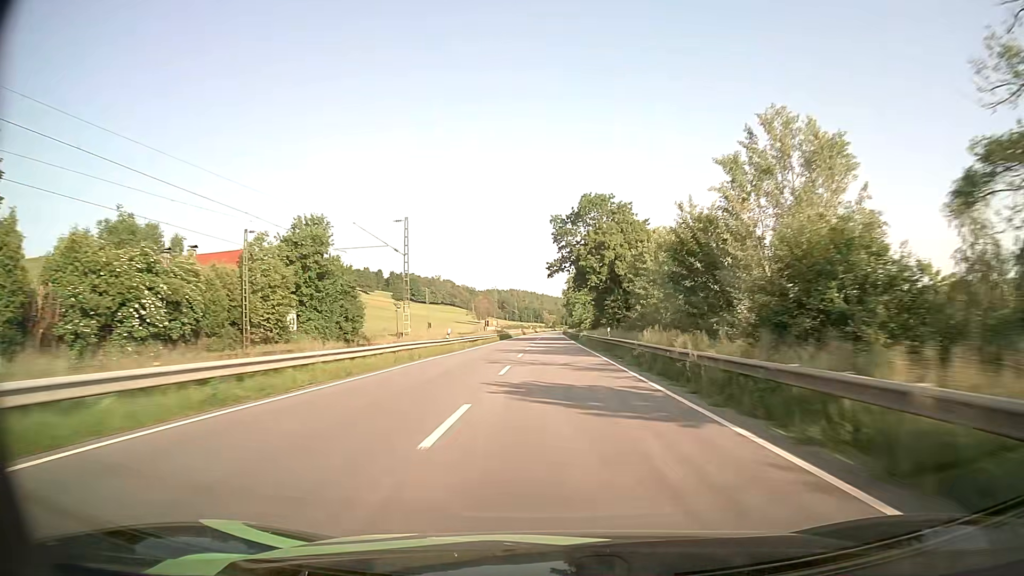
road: primary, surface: asphalt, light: Day
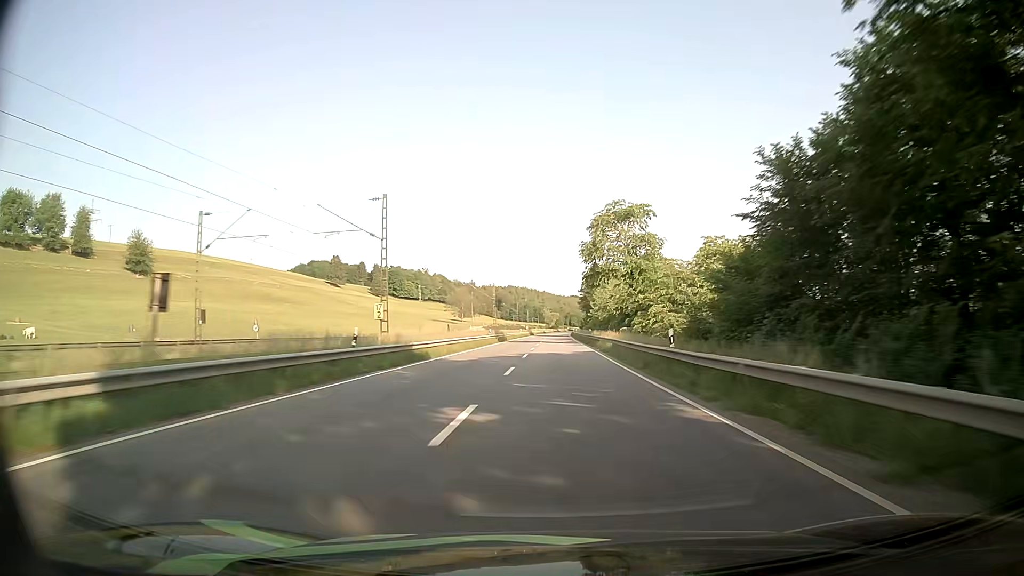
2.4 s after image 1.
(-0.2, +72.6) m; 0°
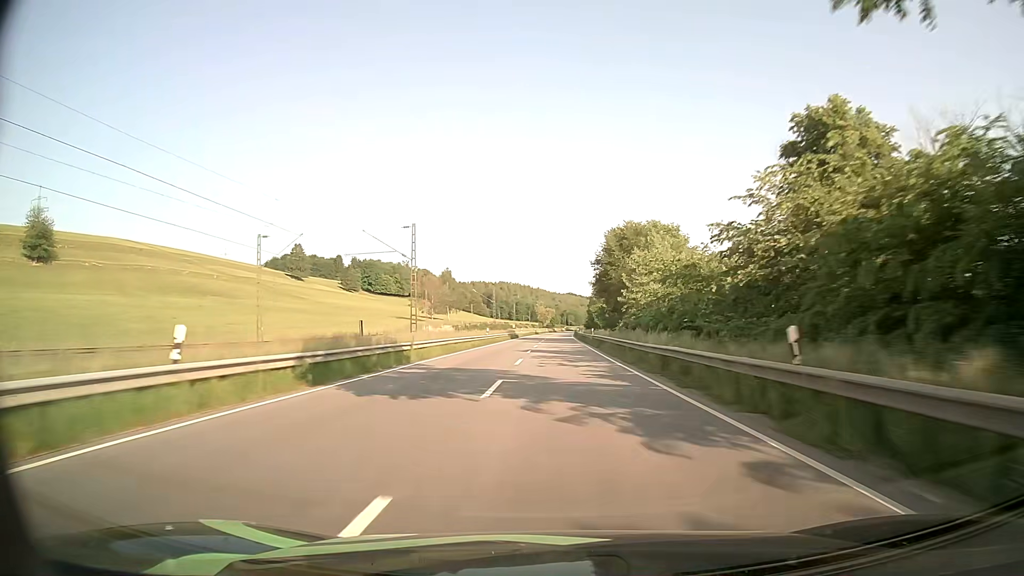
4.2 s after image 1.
(+0.3, +55.0) m; 0°
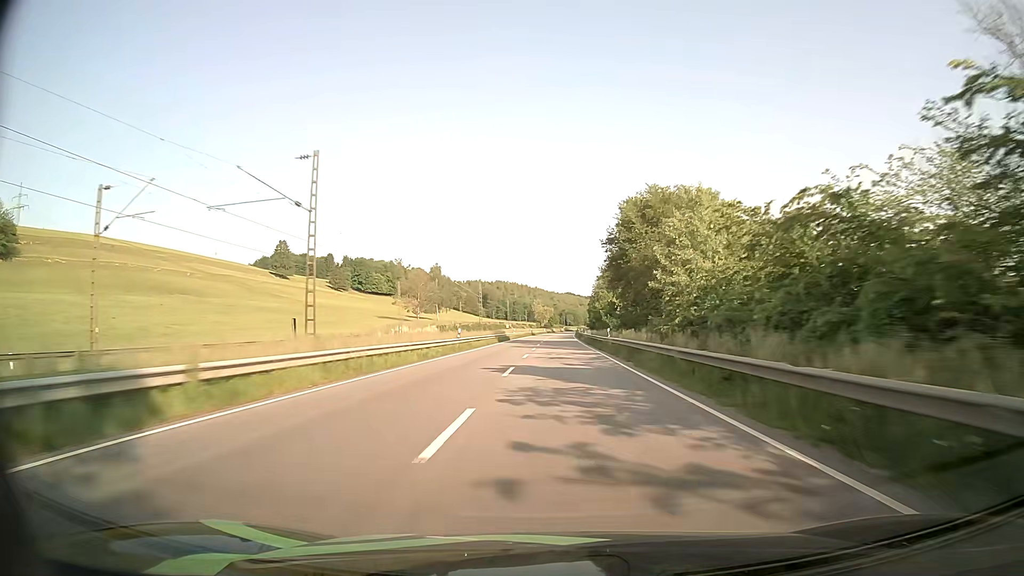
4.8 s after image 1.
(0.0, +18.4) m; 0°
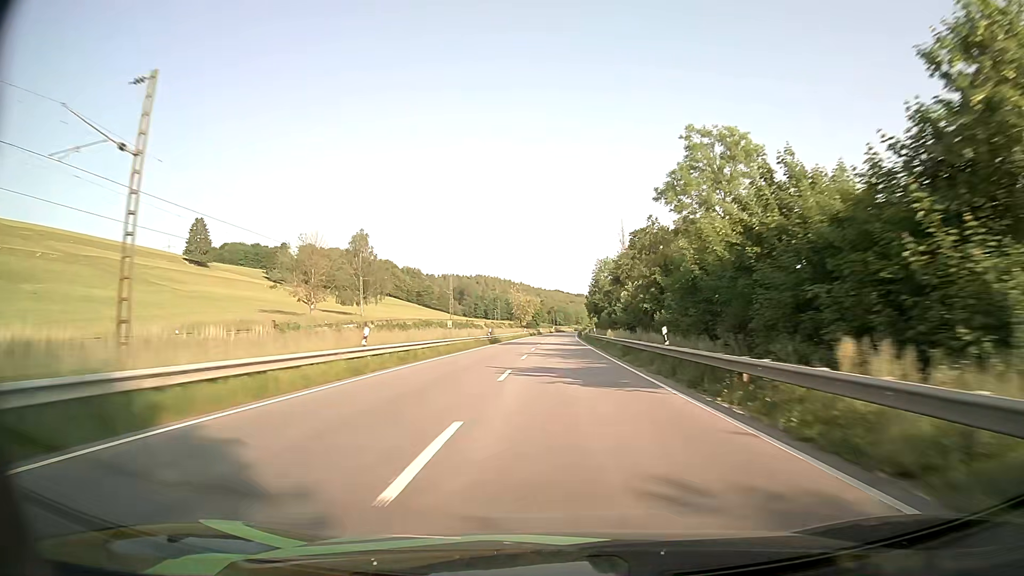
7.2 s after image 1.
(+0.6, +74.3) m; +1°
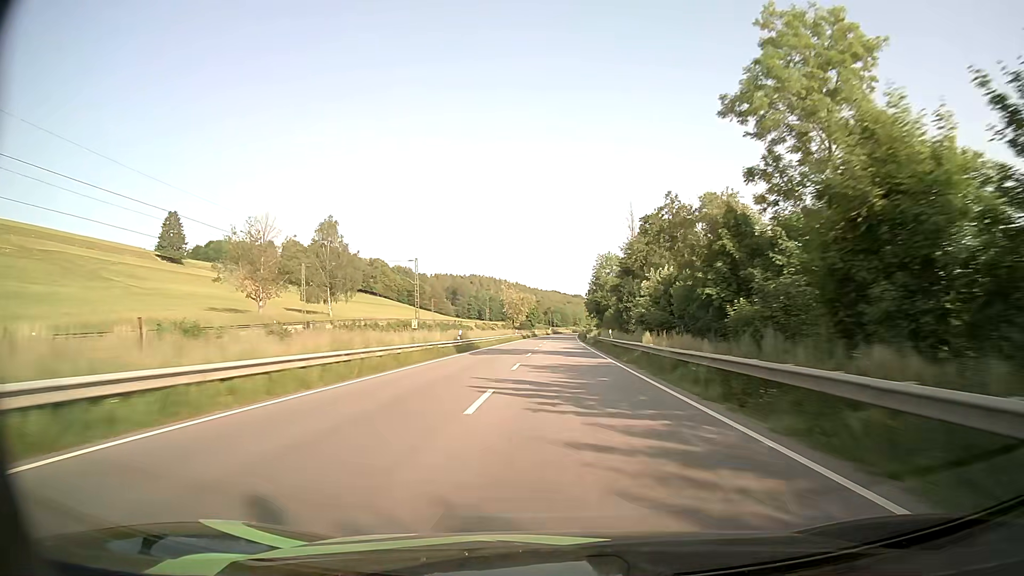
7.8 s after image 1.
(+0.1, +18.7) m; 0°
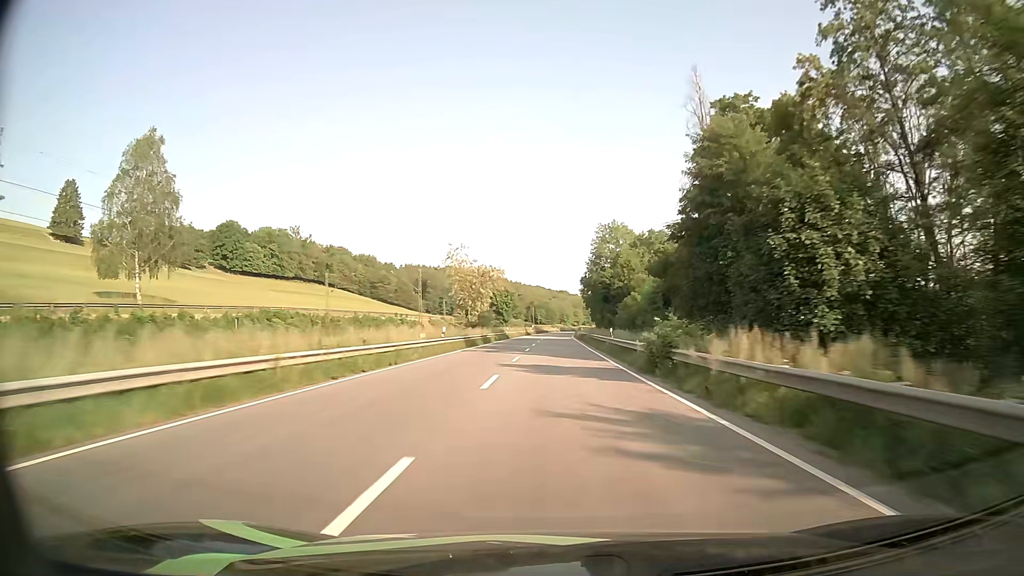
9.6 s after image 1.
(+0.7, +56.4) m; +1°
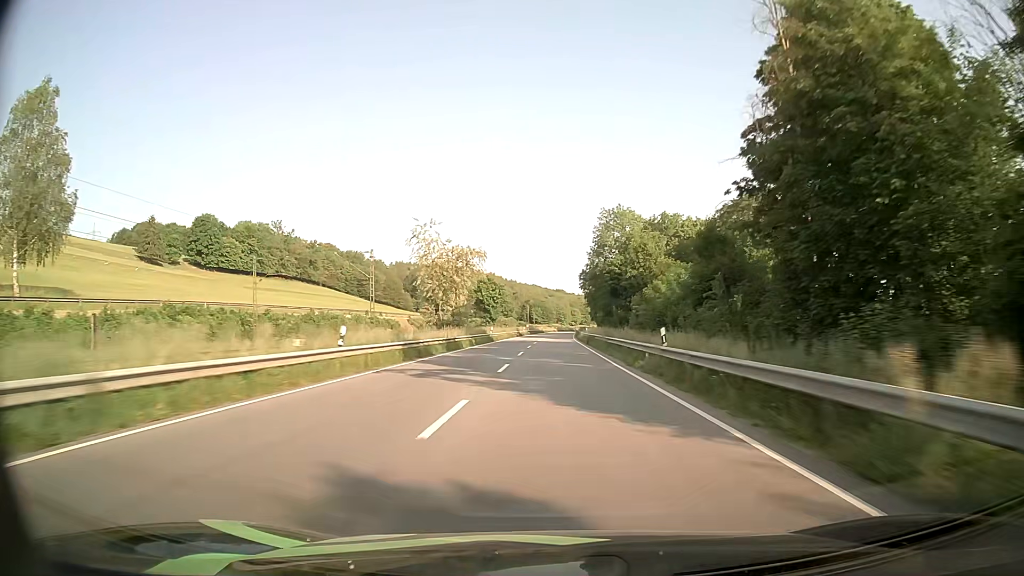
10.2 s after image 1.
(+0.1, +18.8) m; 0°
(0, +10) (0, +20) (0, +30) (0, +40) (0, +50) (0, +60) (+1, +70) (+1, +80) (+1, +90) (+2, +100) m
